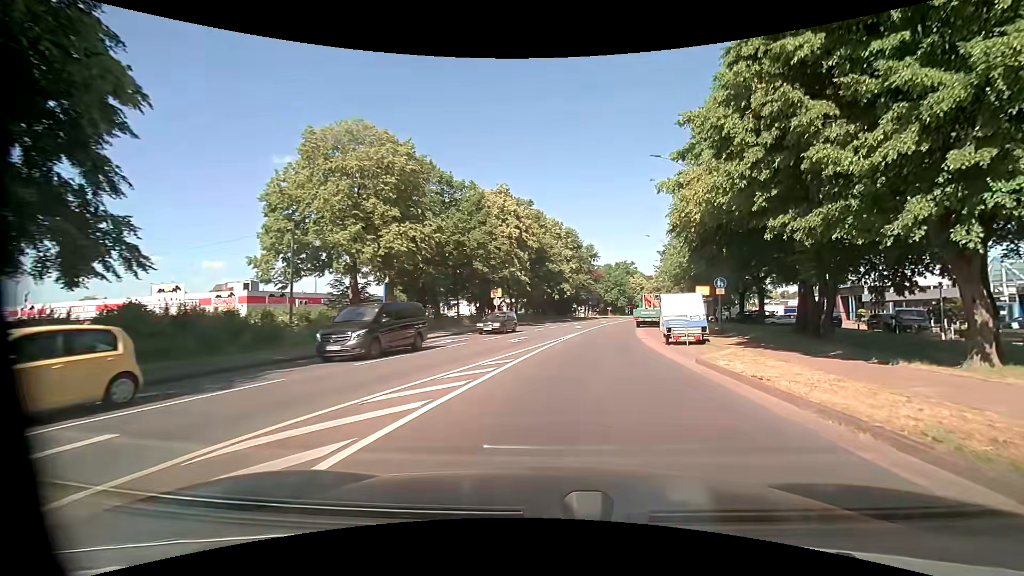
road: tertiary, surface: asphalt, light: Day
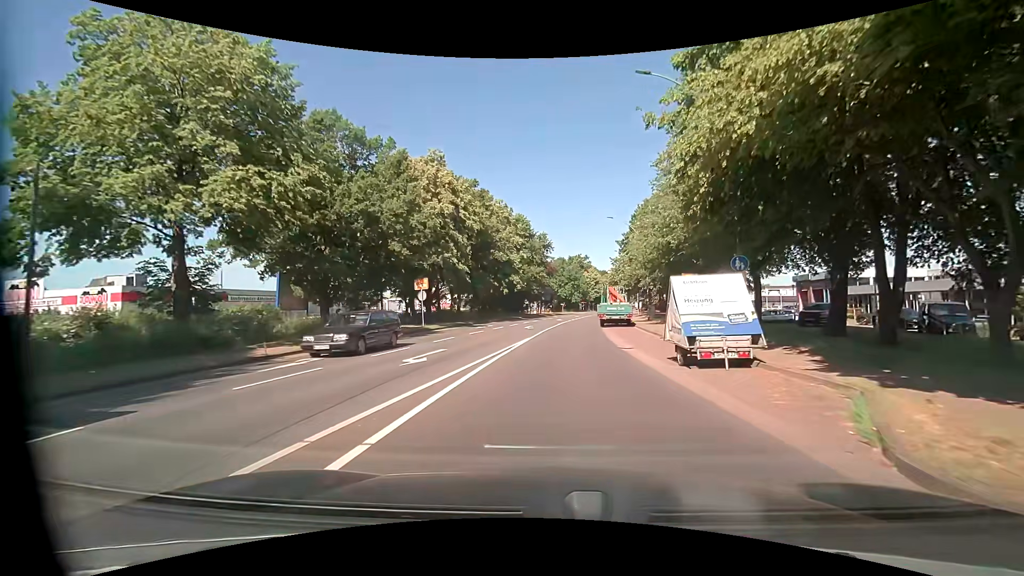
(+0.6, +10.4) m; +5°
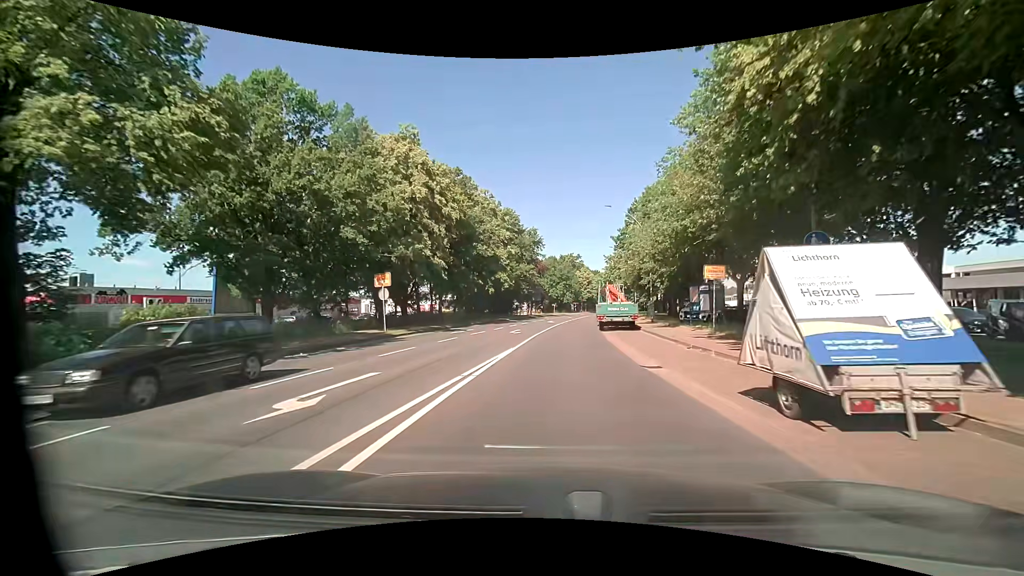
(+0.1, +6.0) m; +1°
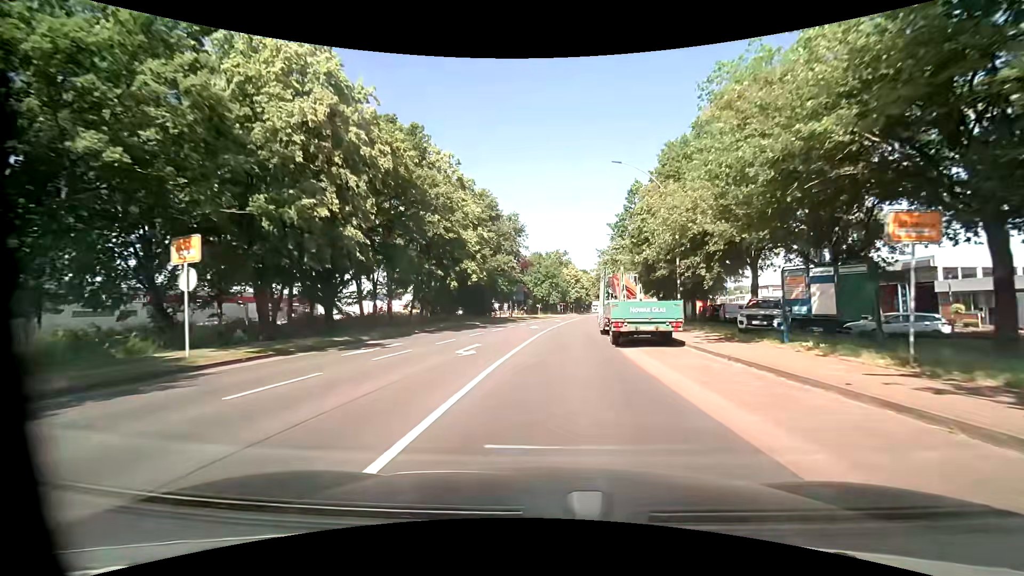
(+0.3, +13.7) m; +2°
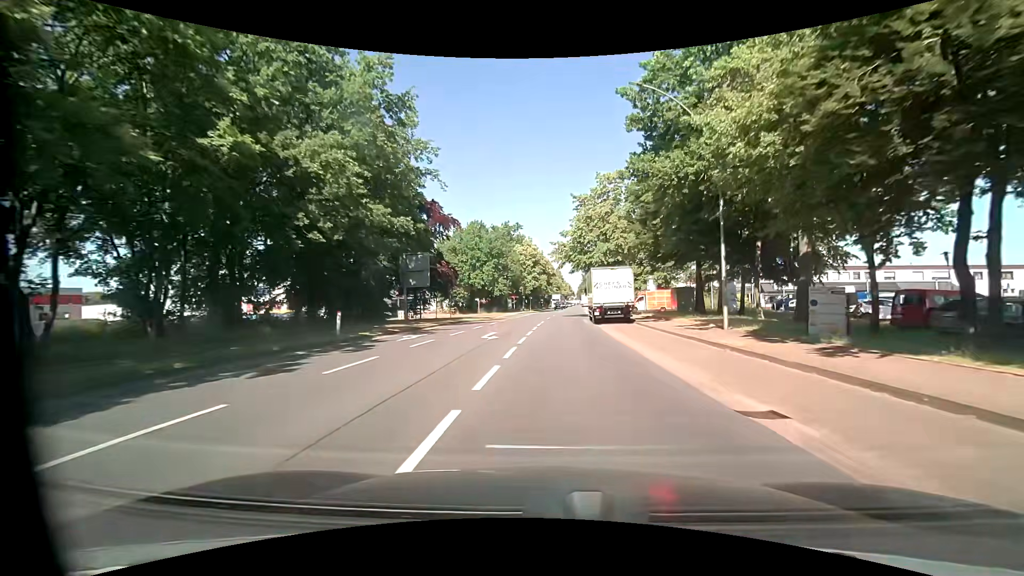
(+1.8, +39.6) m; +5°
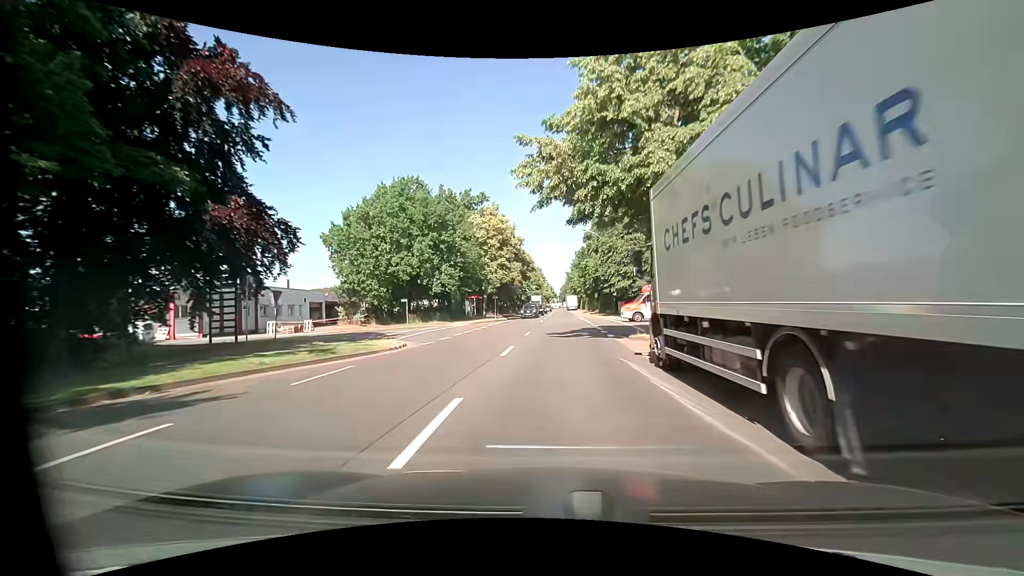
(+0.9, +30.6) m; +2°
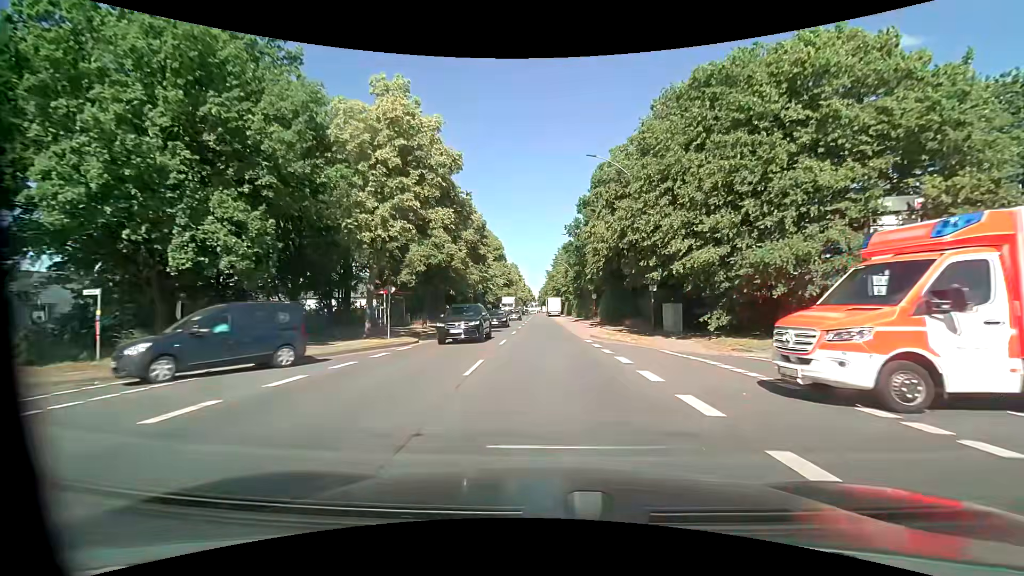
(+1.0, +30.4) m; +3°
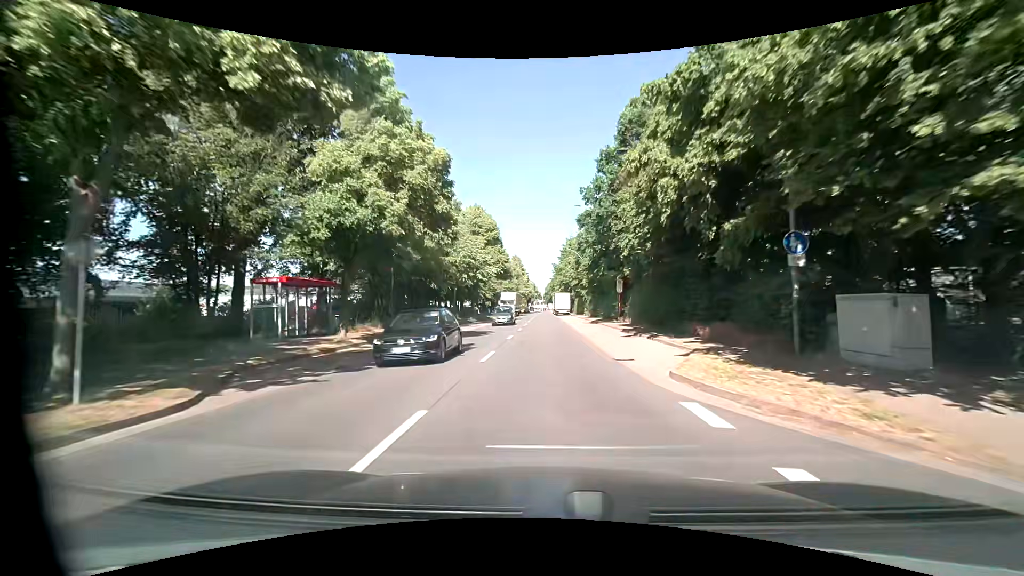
(0.0, +15.5) m; 0°
(0, +10) (0, +20) (0, +30) (0, +40) (0, +50) (0, +60) (0, +70) (0, +80) (0, +90) (-1, +100) m
